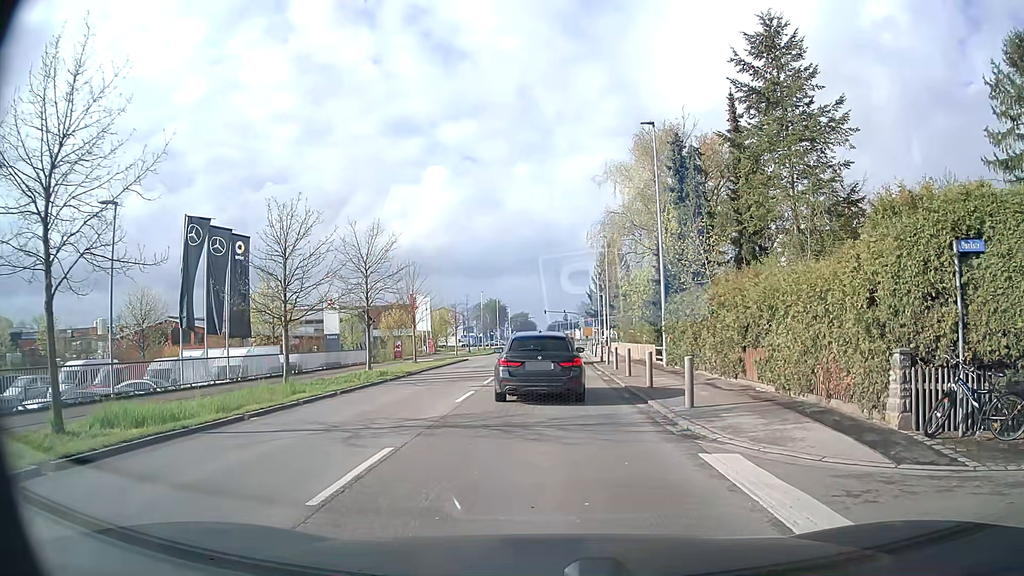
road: secondary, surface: asphalt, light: Day
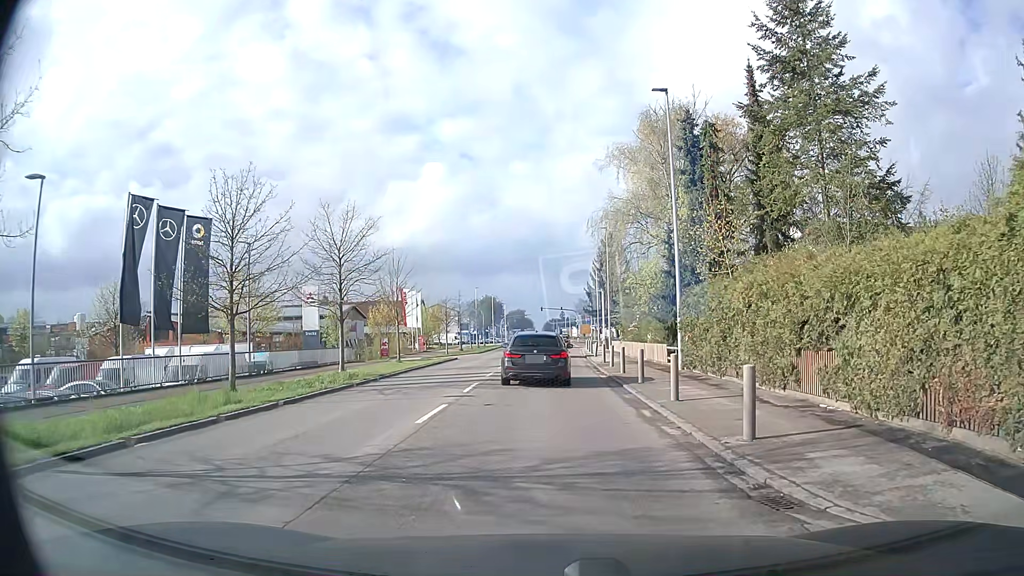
(+0.1, +4.1) m; +1°
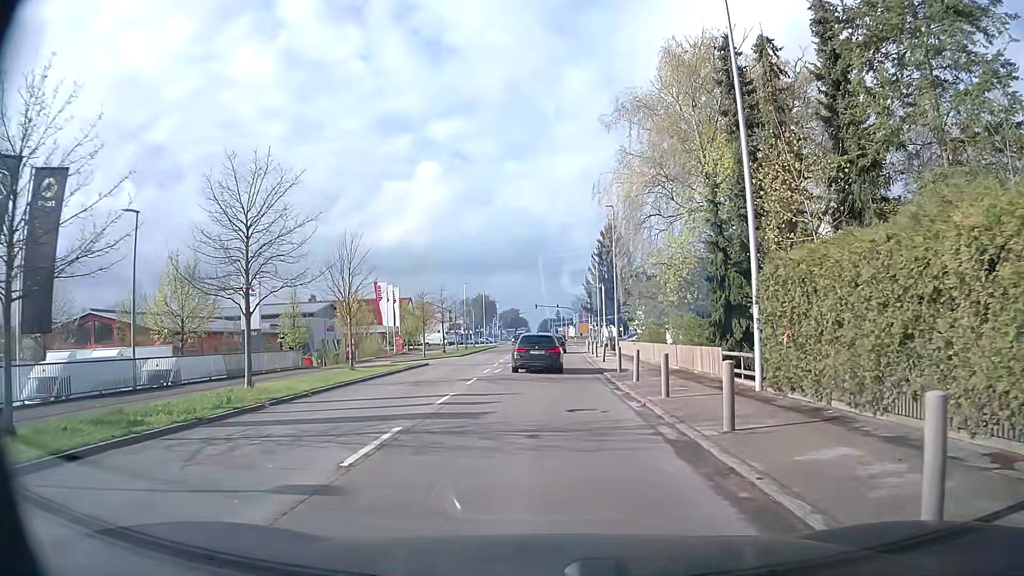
(0.0, +9.7) m; 0°
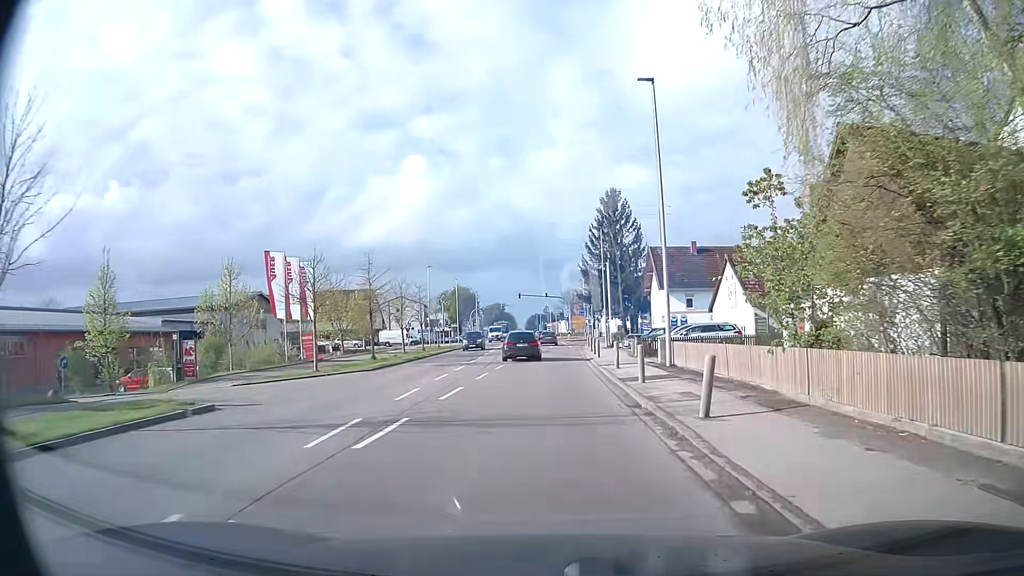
(+0.2, +23.7) m; +2°
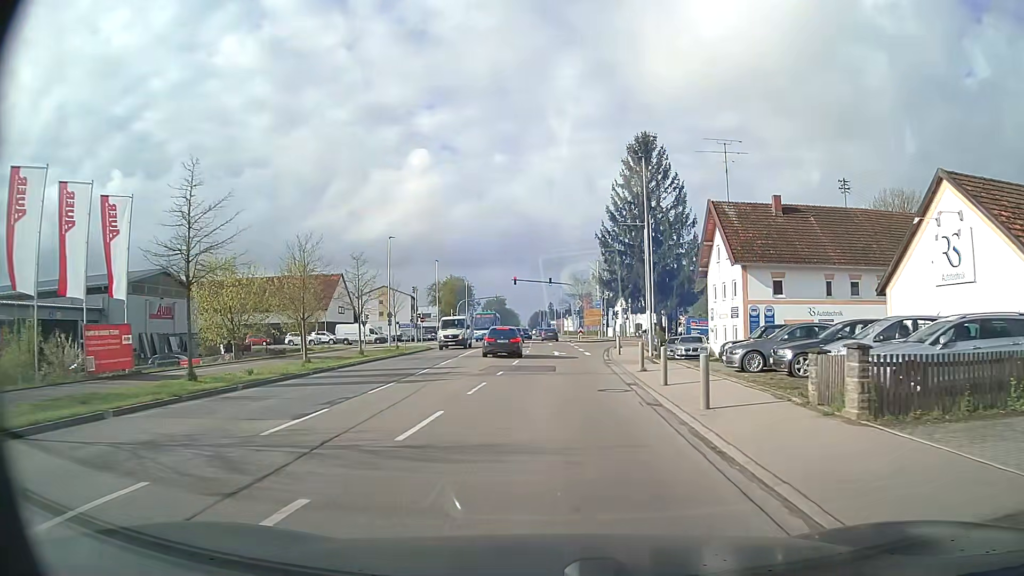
(-0.4, +23.7) m; -1°
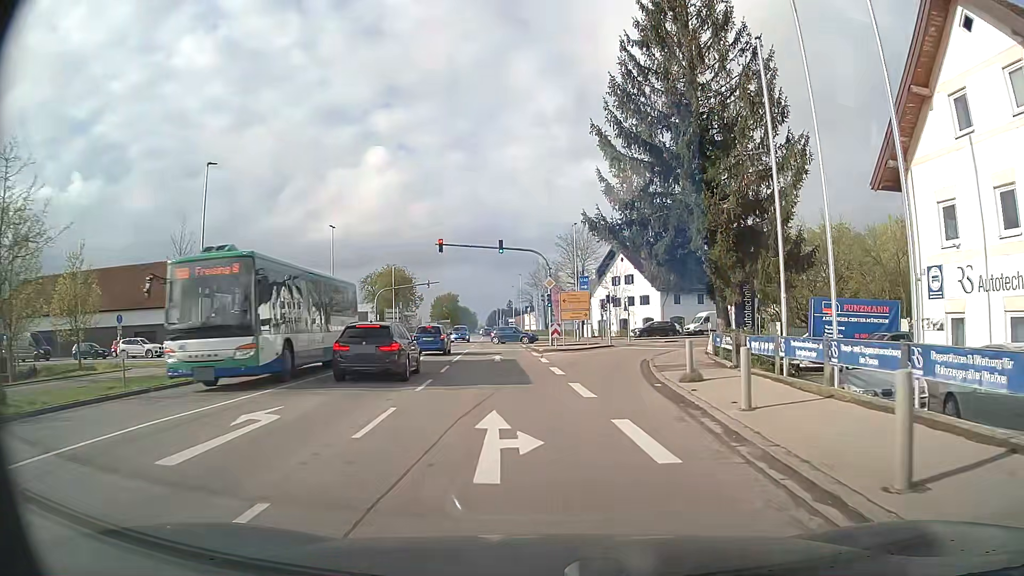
(+0.4, +30.3) m; +4°
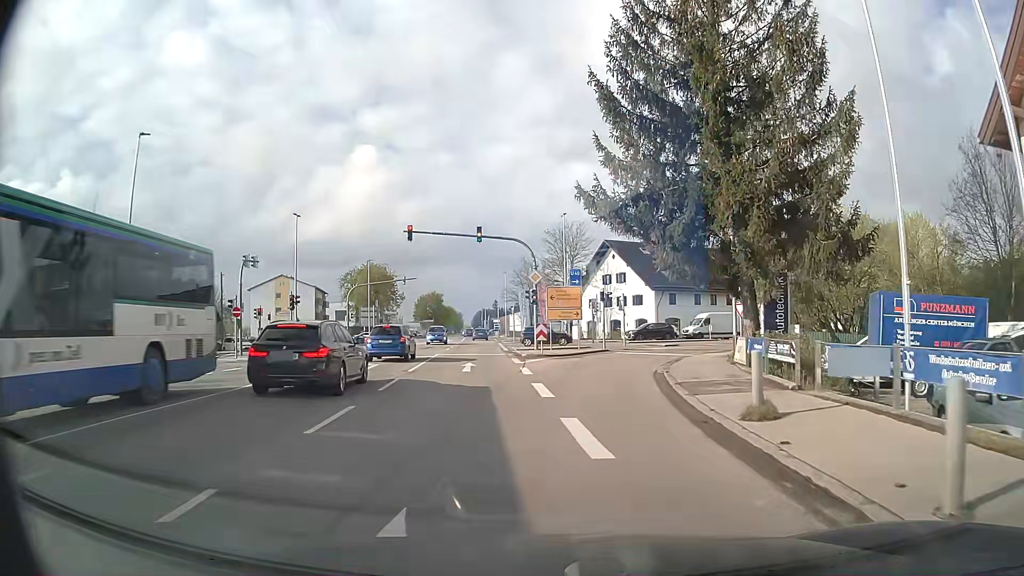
(0.0, +5.8) m; +1°
